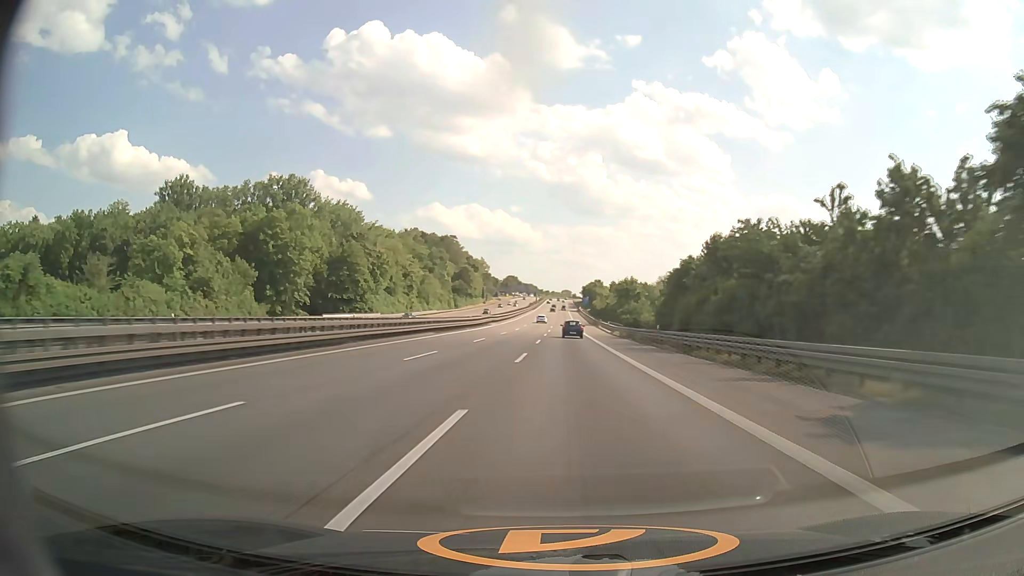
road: motorway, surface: asphalt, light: Day
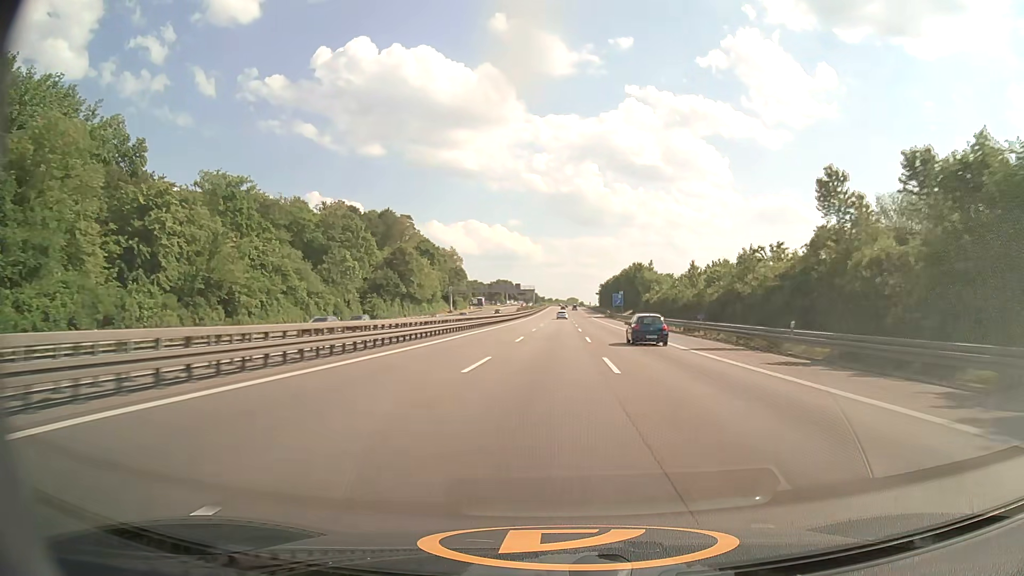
(-1.3, +113.4) m; 0°
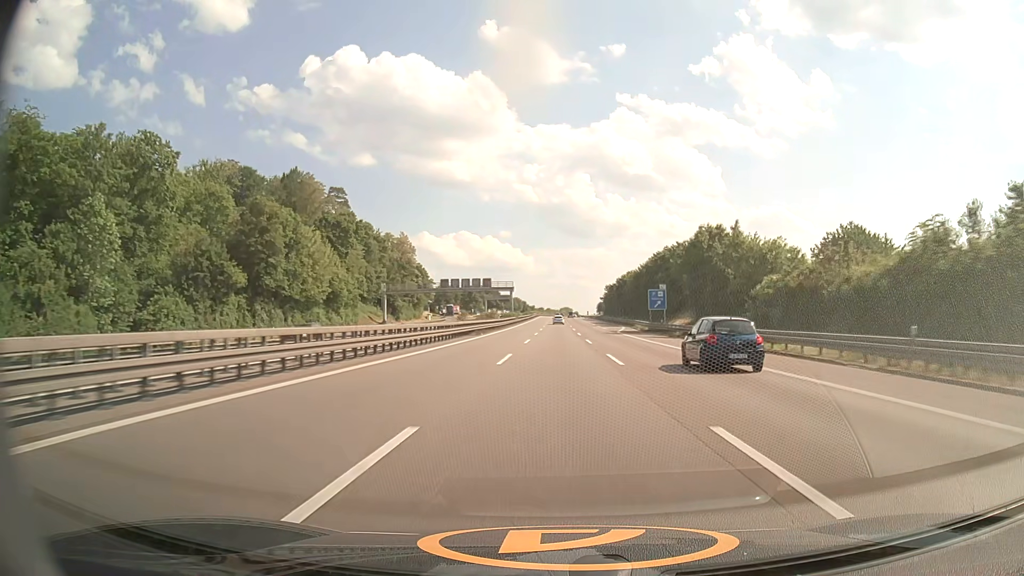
(+0.5, +67.6) m; +1°
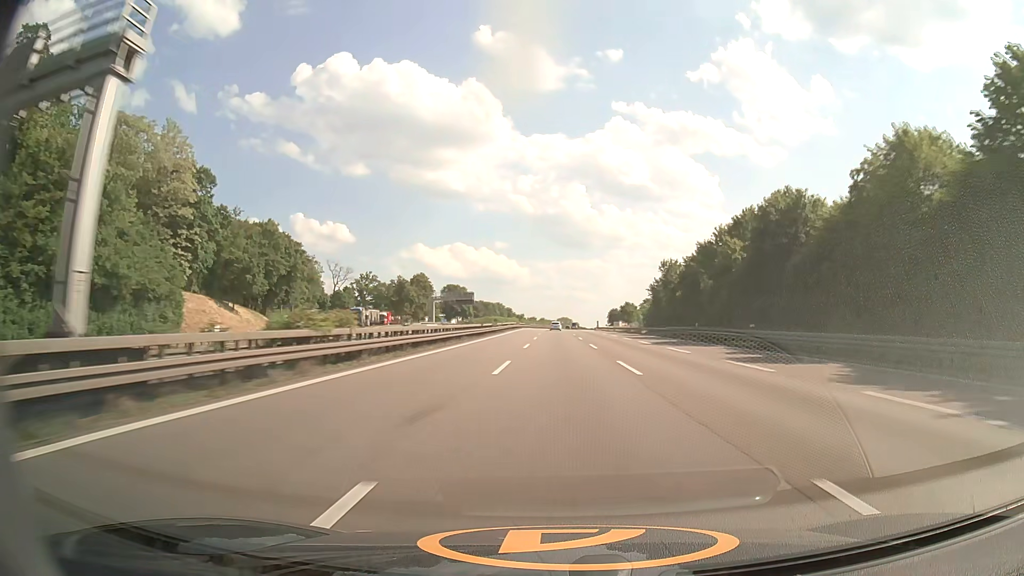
(+0.5, +110.4) m; 0°
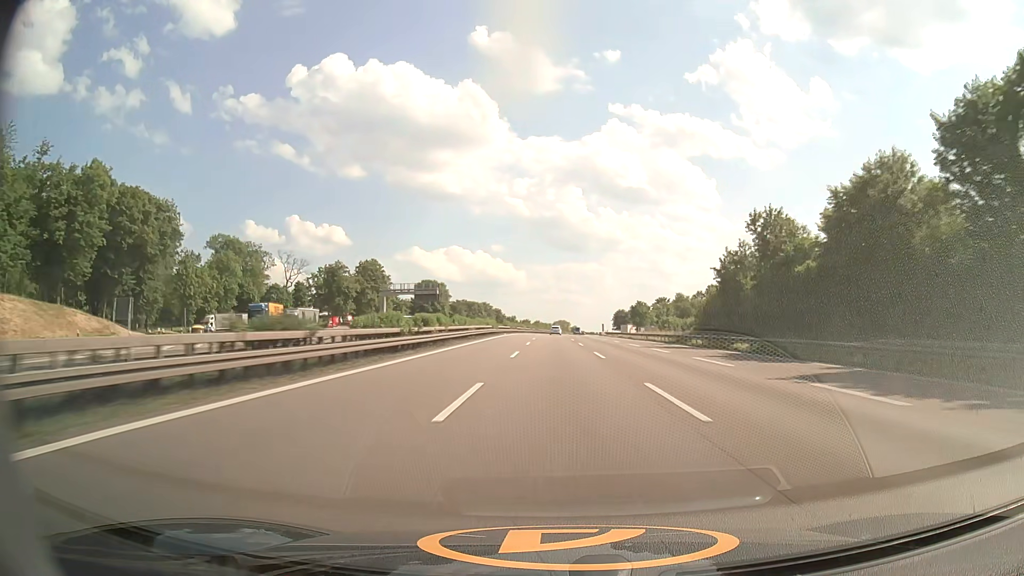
(+0.1, +43.9) m; 0°
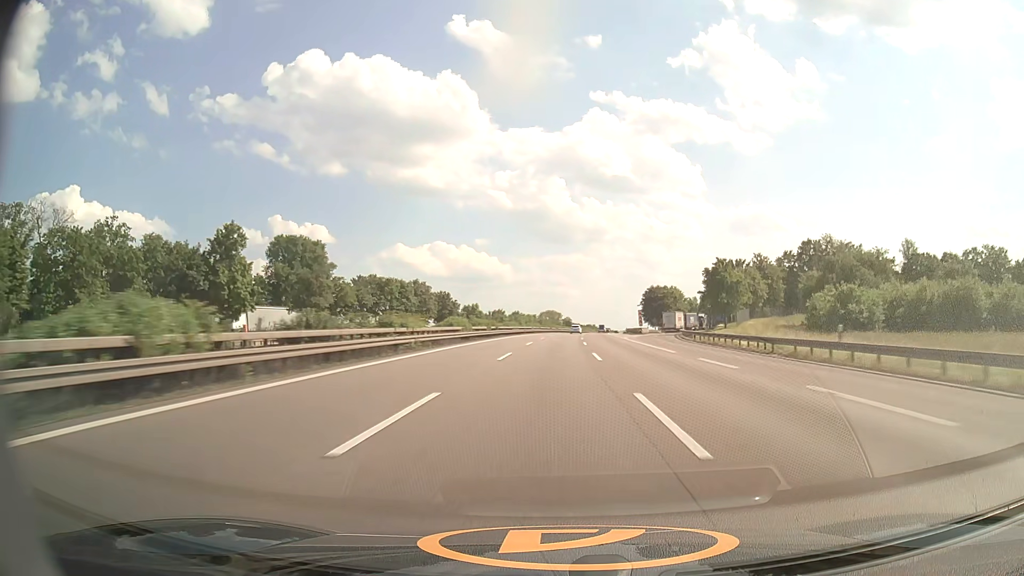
(+0.6, +110.3) m; +1°
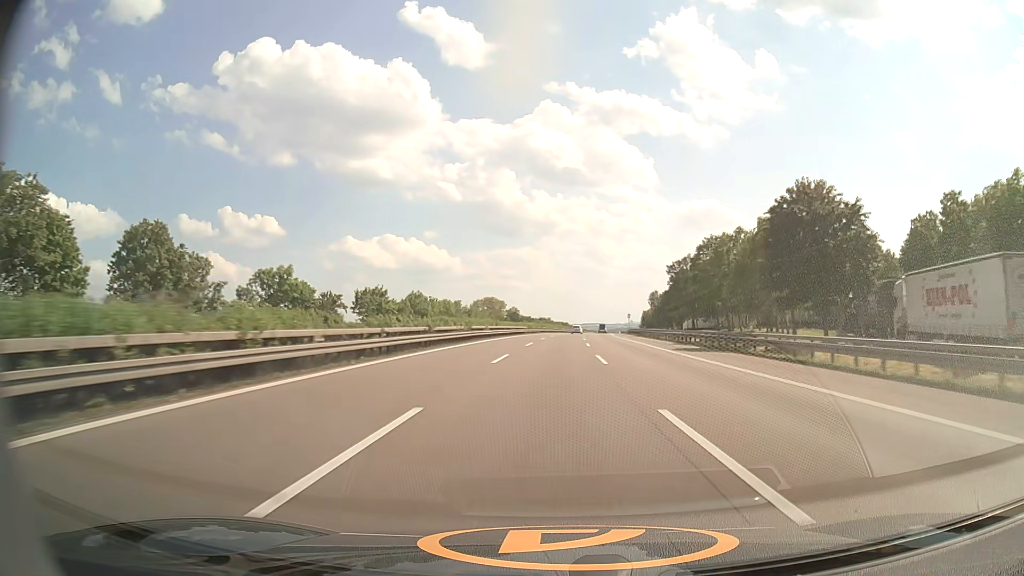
(+3.4, +109.9) m; +4°
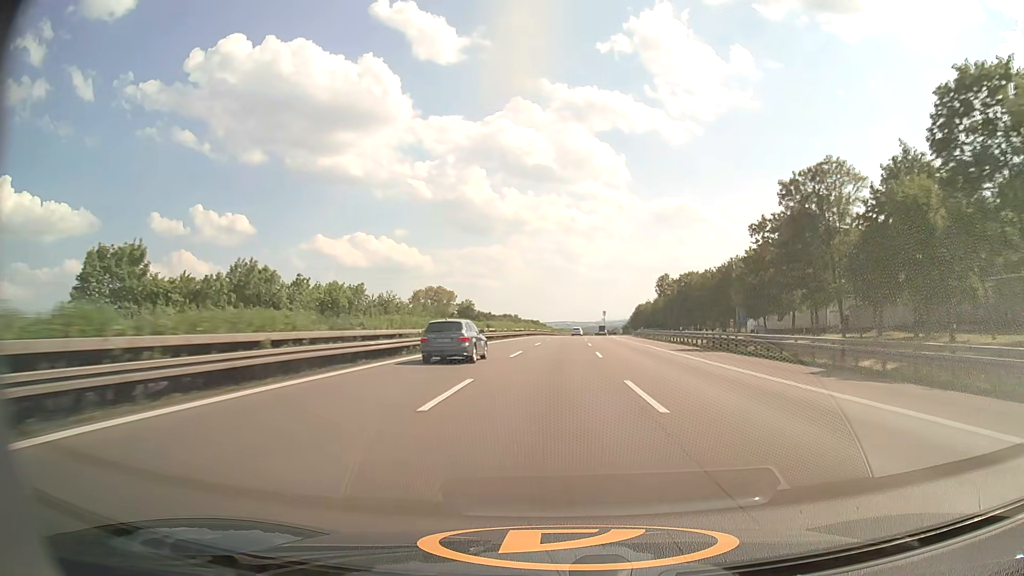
(+1.3, +66.0) m; +2°
(0, +10) (0, +20) (0, +30) (+1, +40) (+1, +50) (+1, +60) (+2, +70) (+2, +80) (+3, +90) (+3, +100) m
